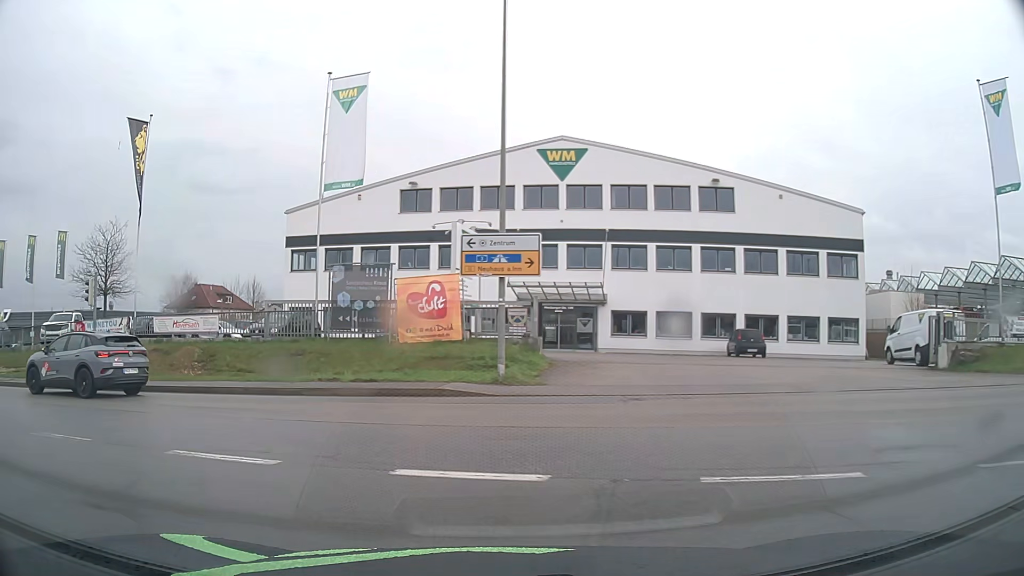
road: secondary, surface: asphalt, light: Day
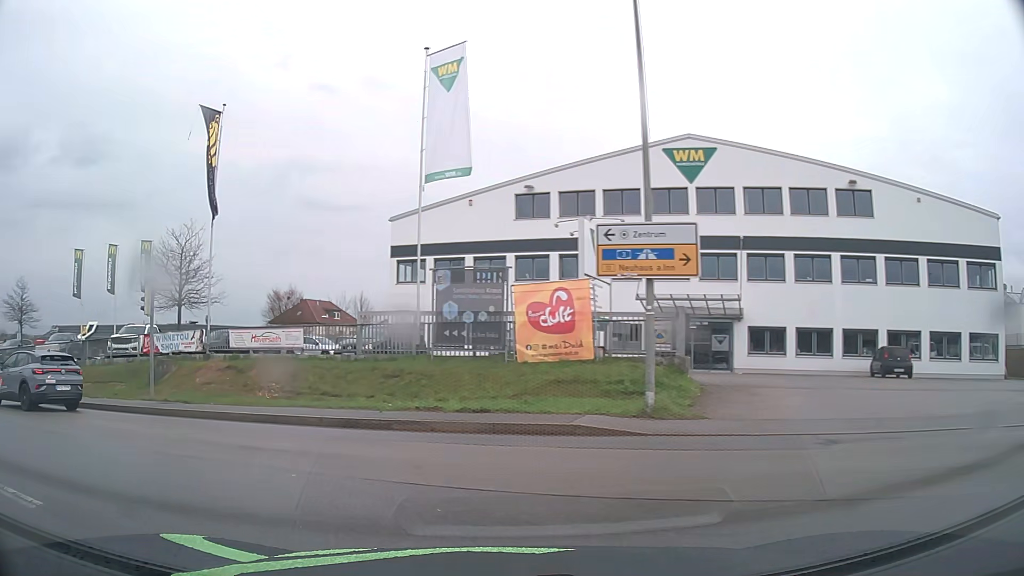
(-0.3, +3.6) m; -9°
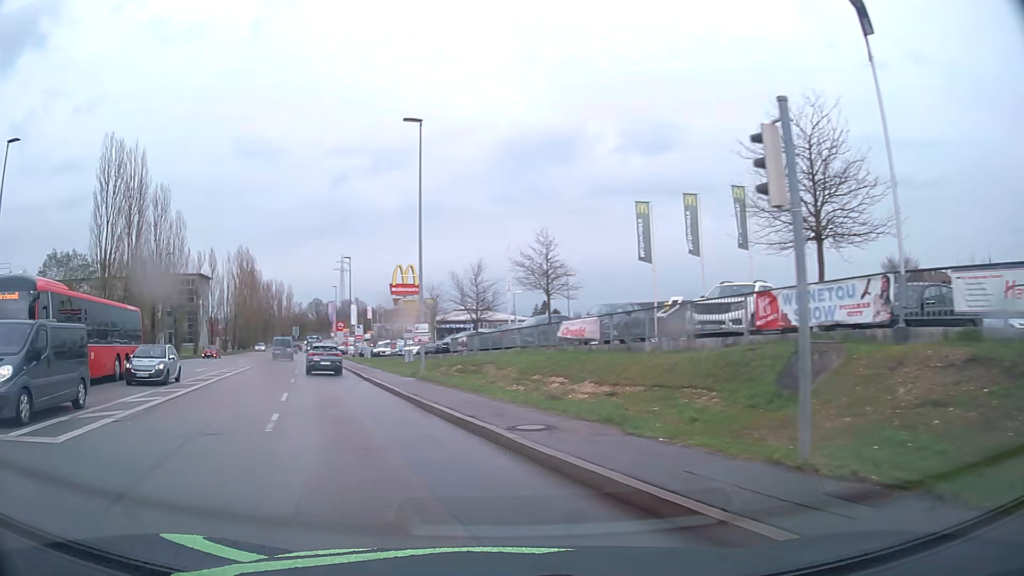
(-5.9, +12.2) m; -51°
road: tertiary
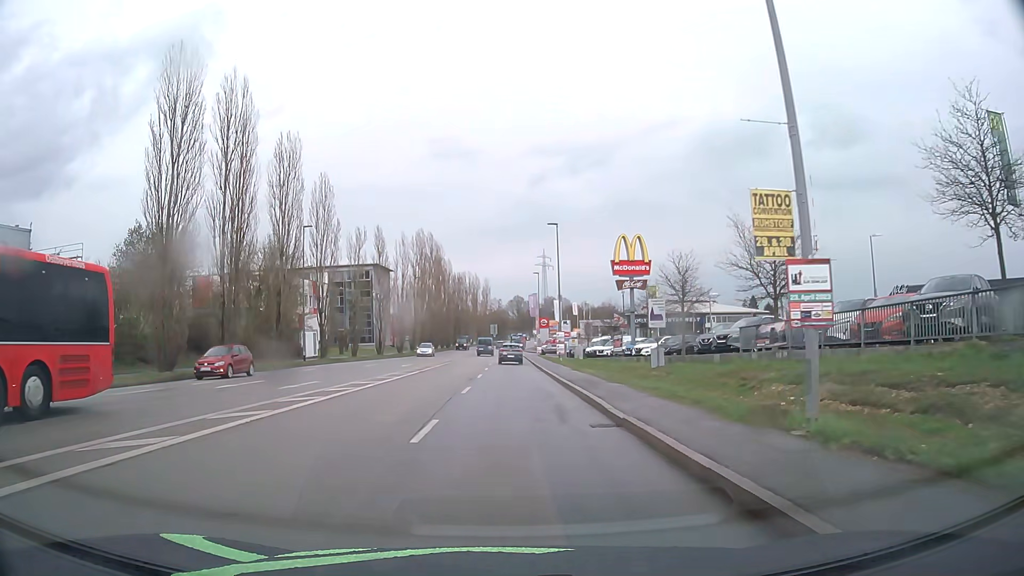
(-4.0, +17.8) m; -17°
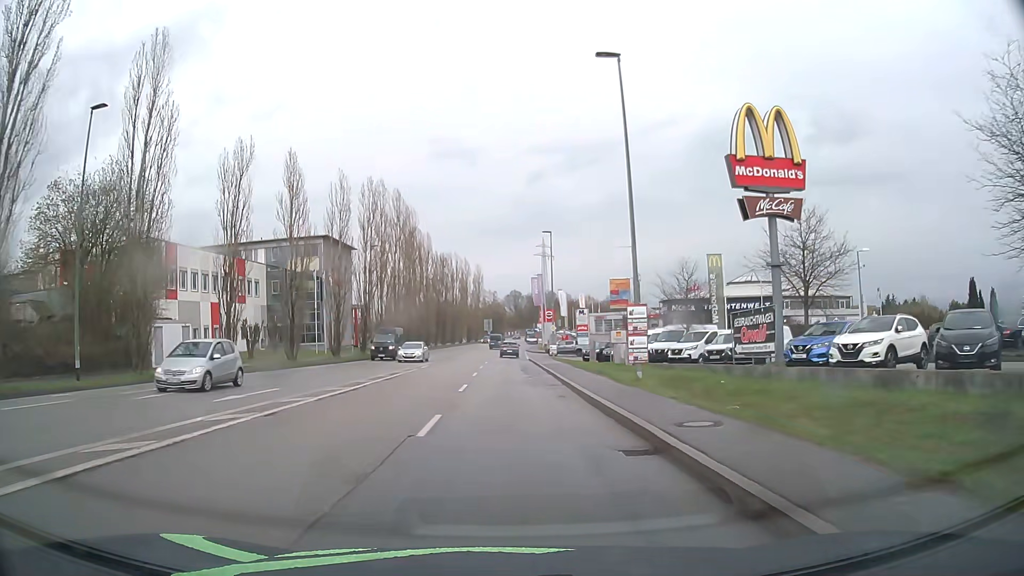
(+0.1, +29.8) m; +1°
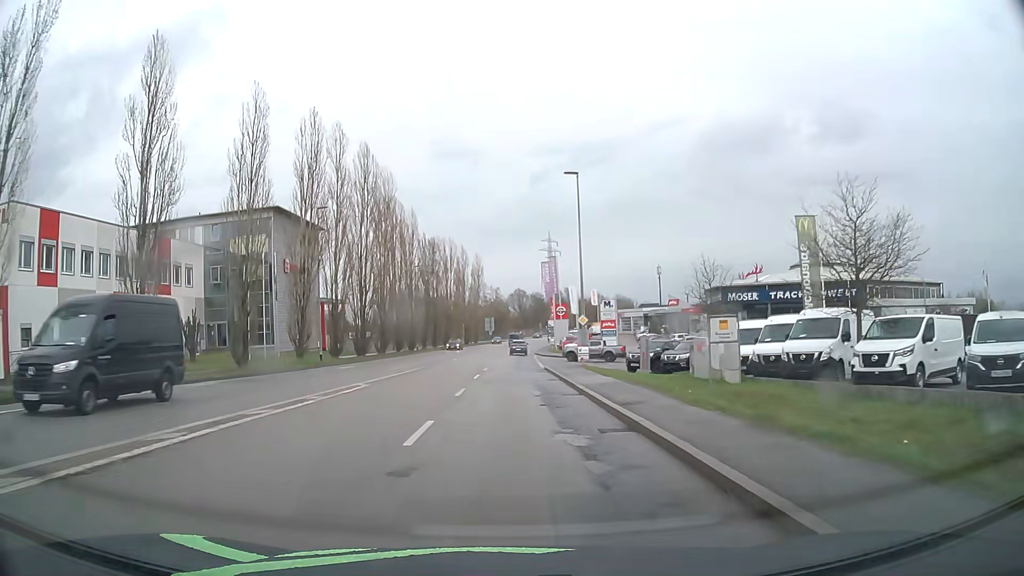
(0.0, +19.6) m; -1°
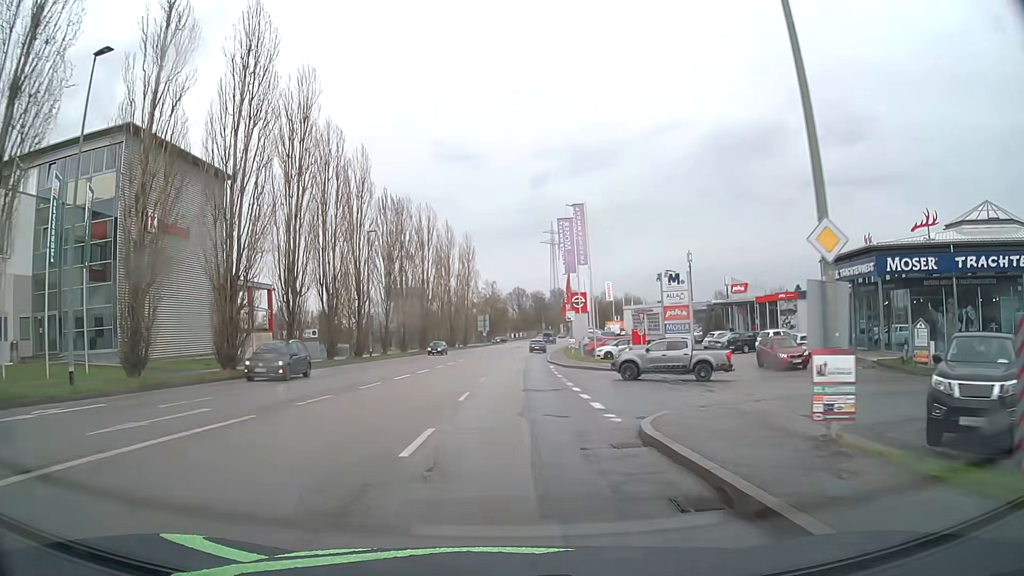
(+0.2, +27.9) m; +1°
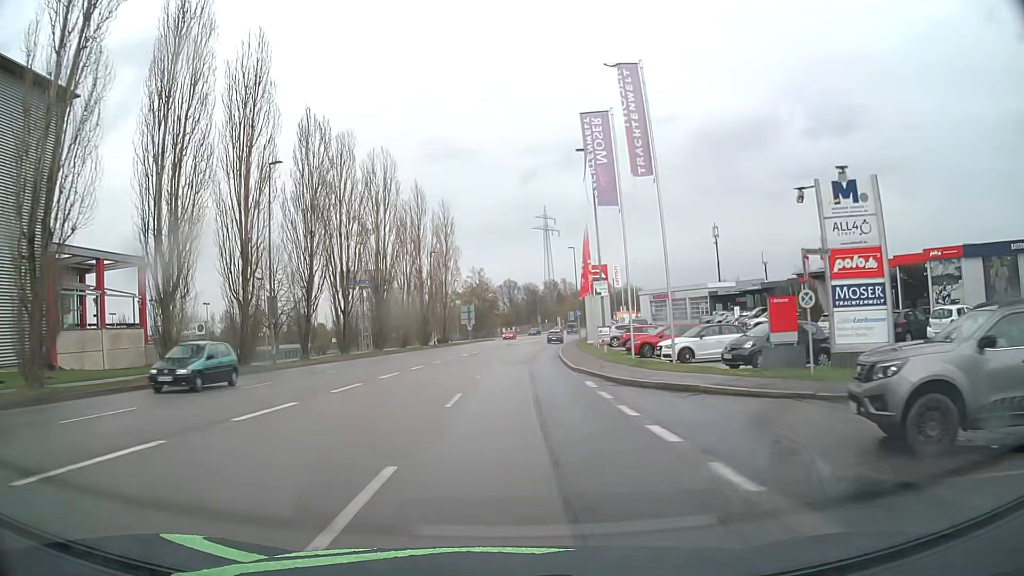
(-0.2, +22.2) m; 0°
(0, +10) (0, +20) (+1, +30) (+1, +40) (+2, +50) (+3, +60) (+4, +70) (+5, +80) (+7, +90) (+9, +99) m
